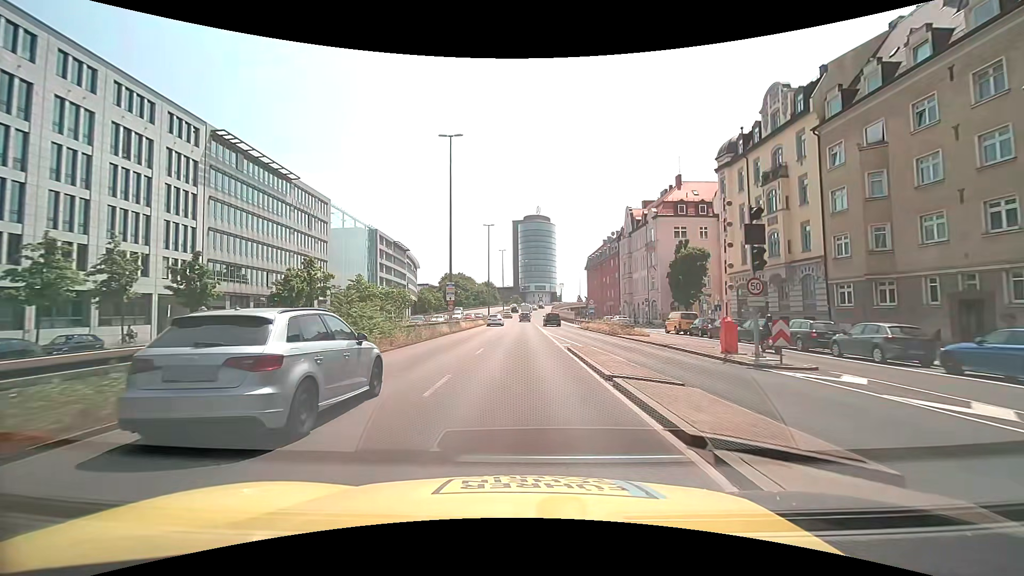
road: trunk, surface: asphalt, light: Day
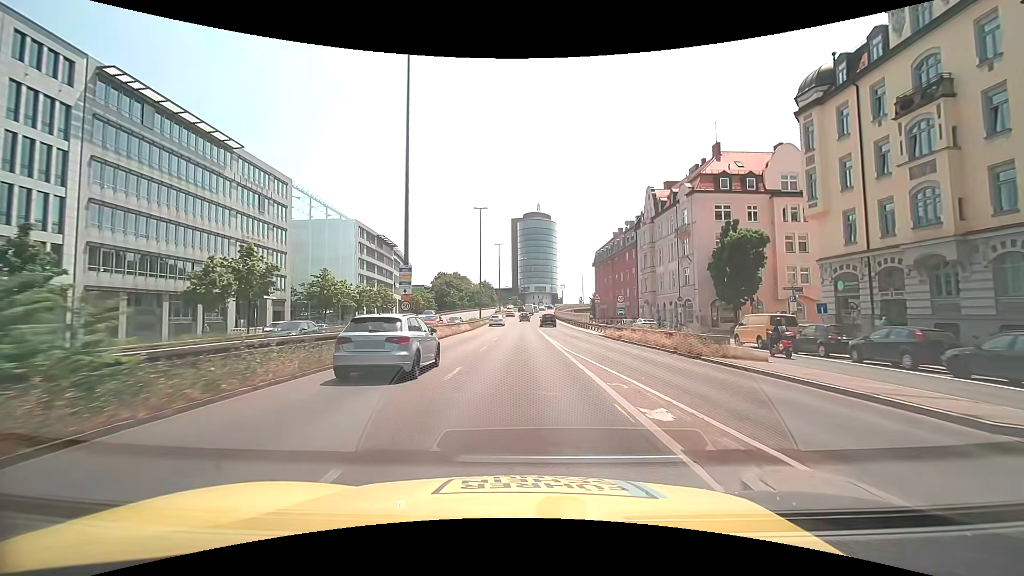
(0.0, +15.5) m; 0°
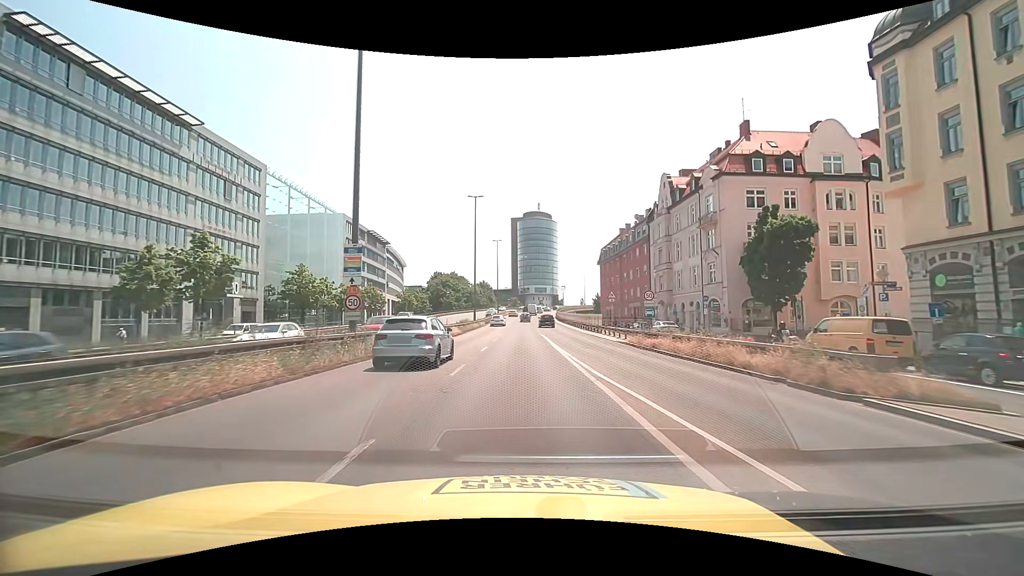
(+0.1, +7.9) m; +1°
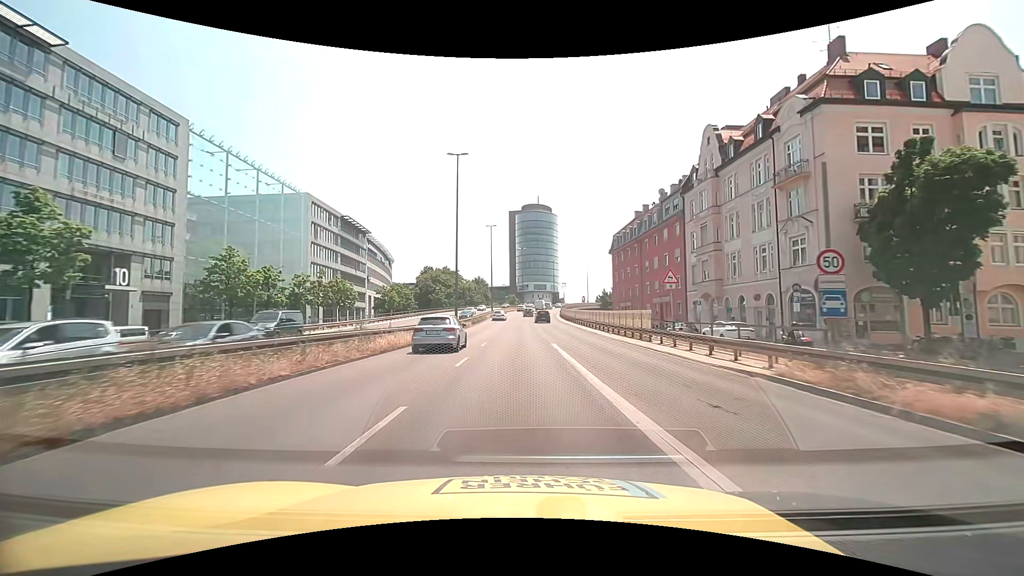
(-0.1, +16.2) m; 0°
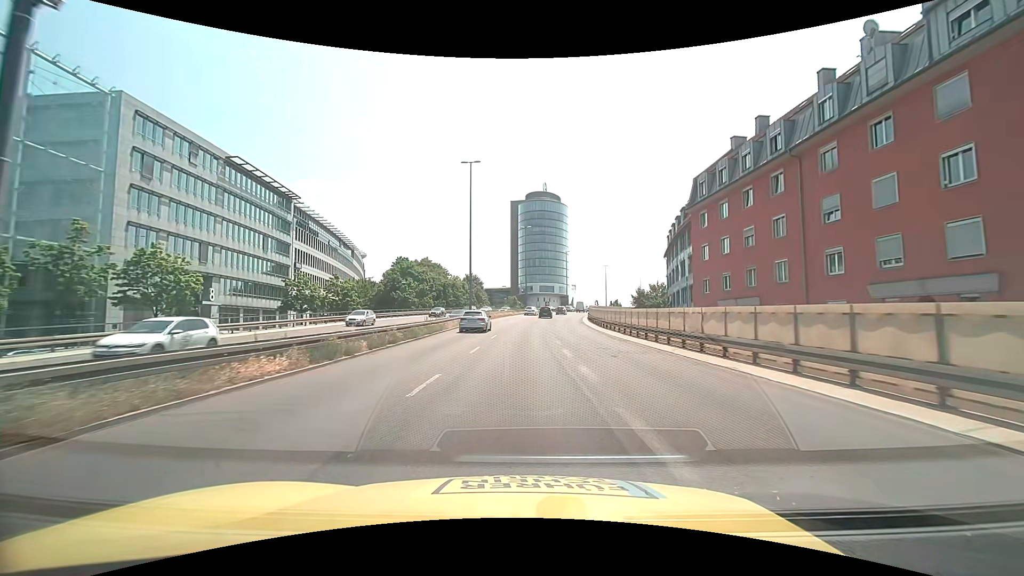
(-0.1, +41.3) m; 0°
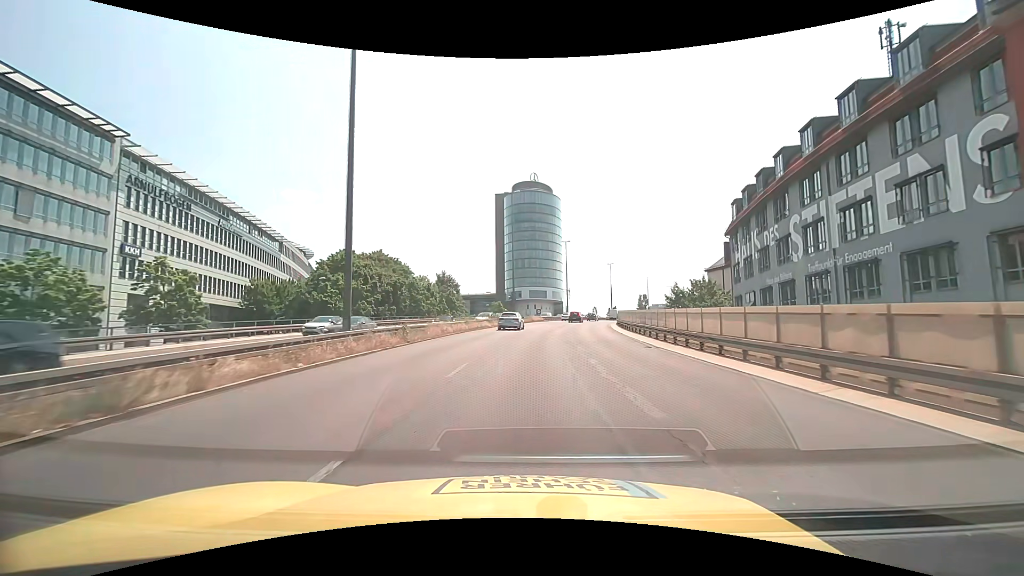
(+0.2, +33.4) m; +1°
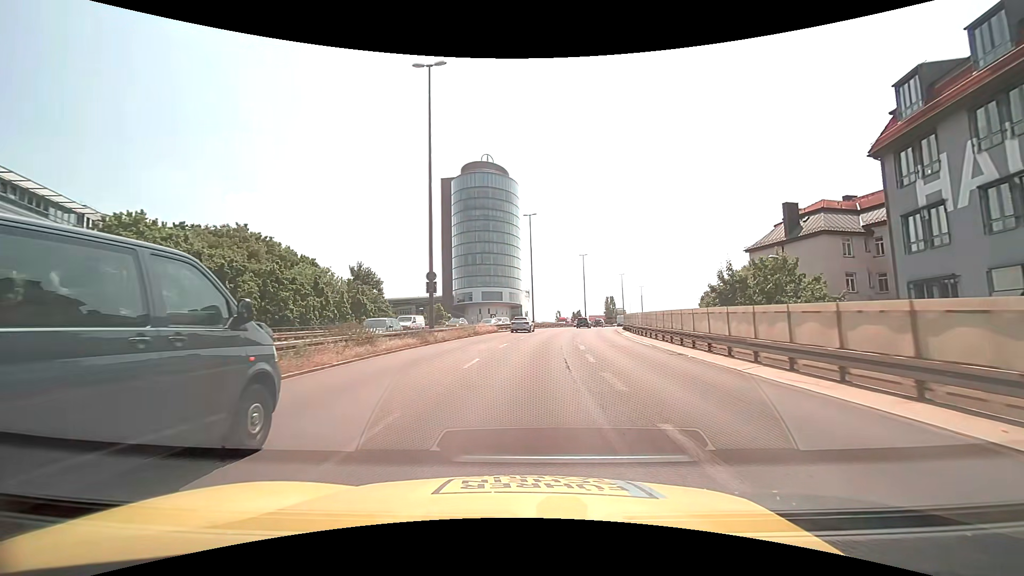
(+1.5, +33.4) m; +5°
